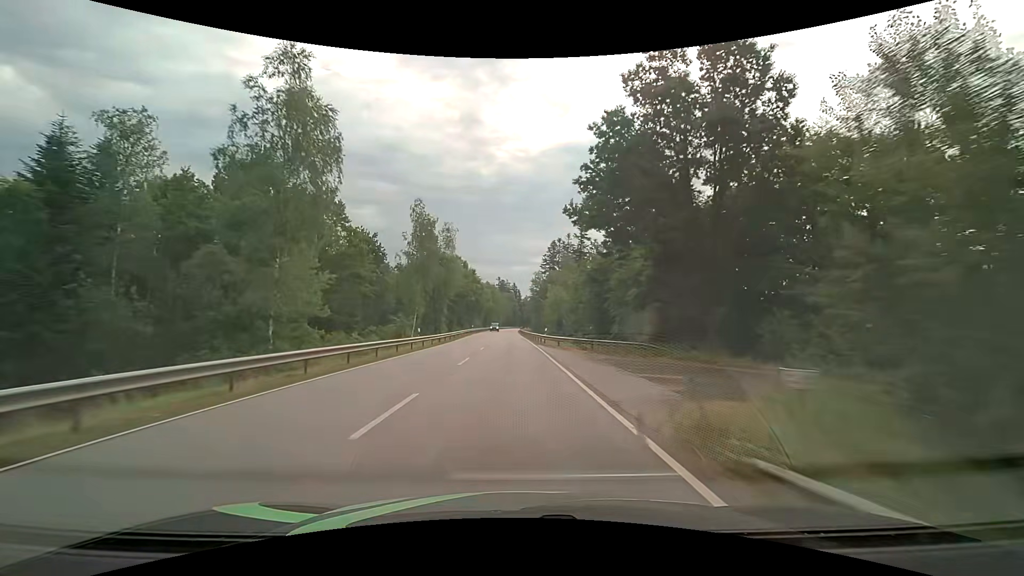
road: secondary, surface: asphalt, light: Day
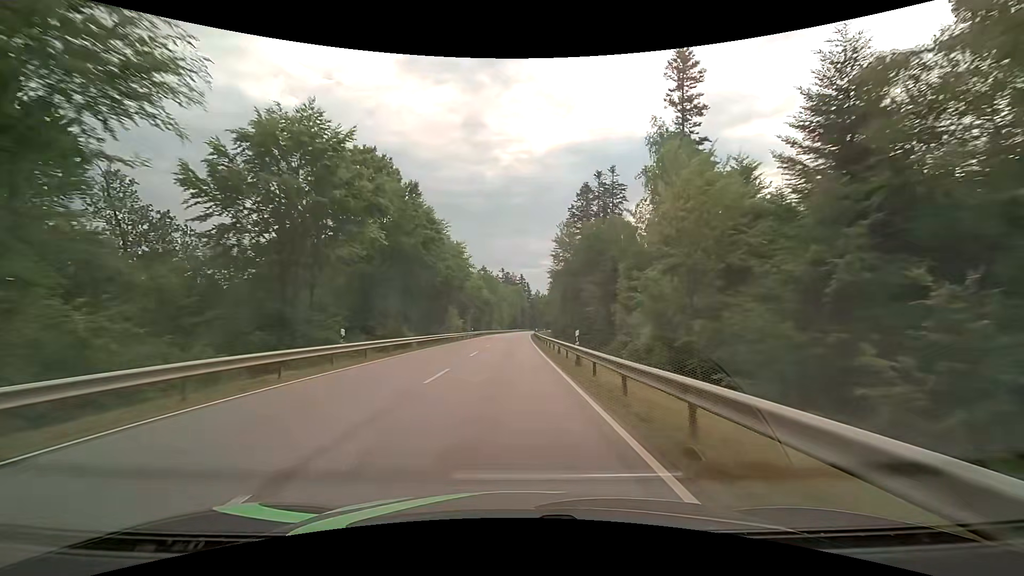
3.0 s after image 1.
(-0.6, +65.8) m; -1°
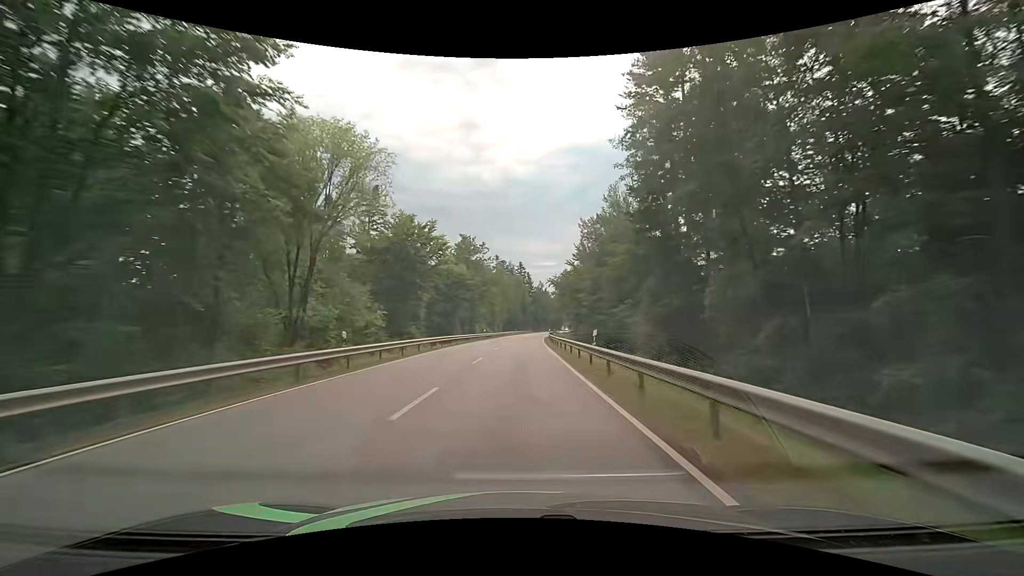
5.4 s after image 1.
(-0.3, +52.2) m; 0°
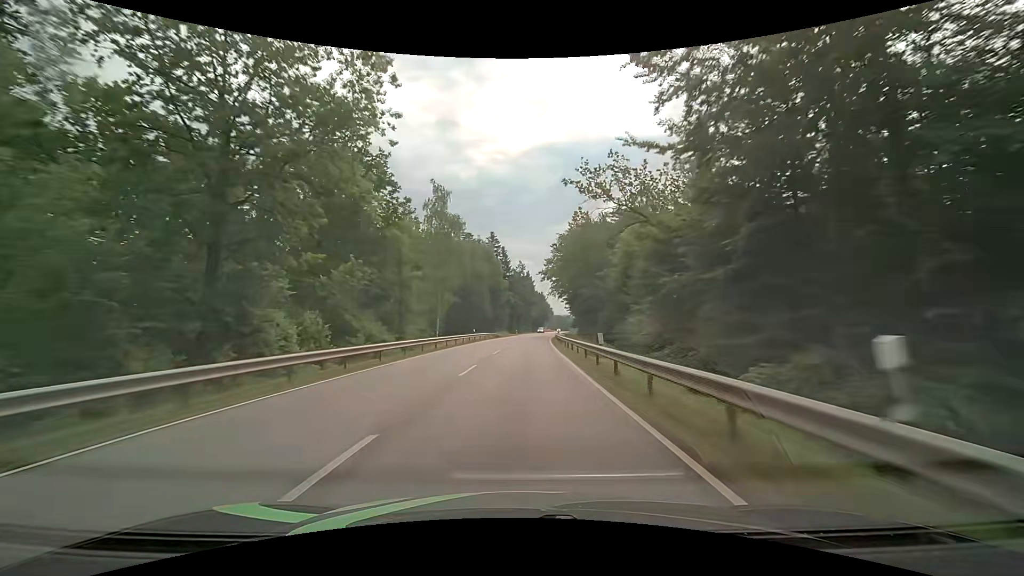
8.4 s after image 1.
(+1.8, +64.8) m; +3°
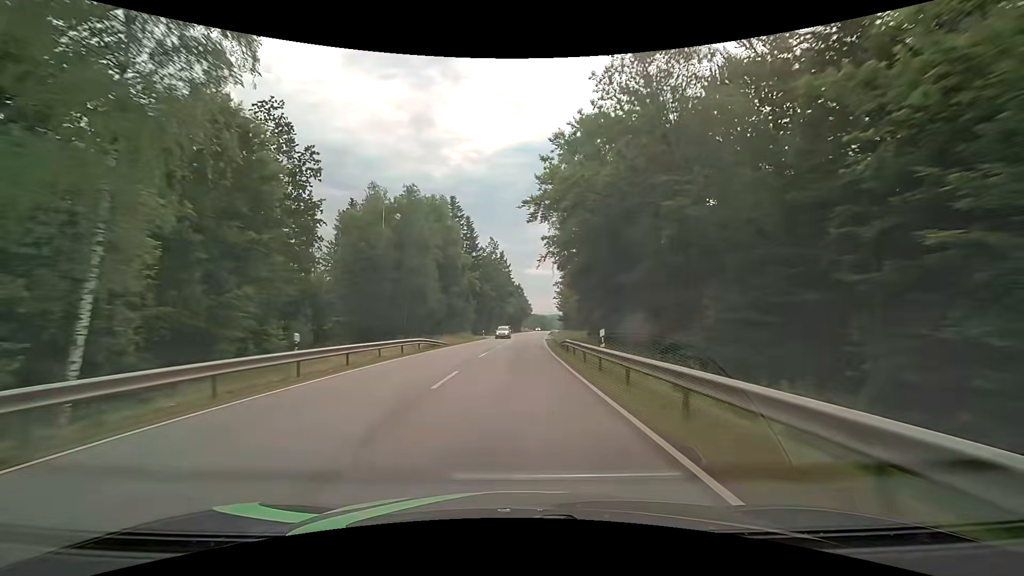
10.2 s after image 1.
(+0.8, +38.8) m; +3°
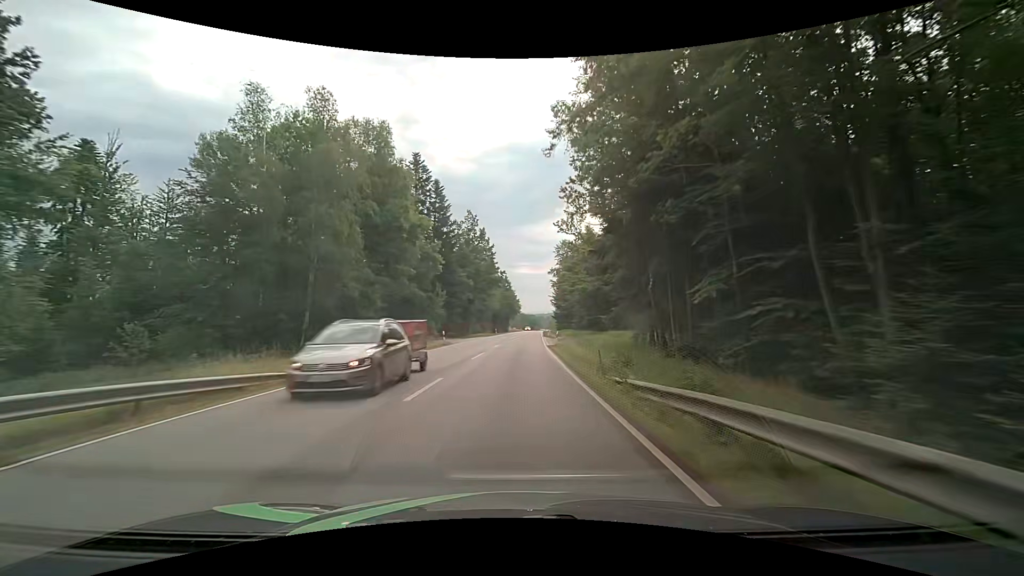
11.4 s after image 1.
(+0.2, +25.9) m; +1°
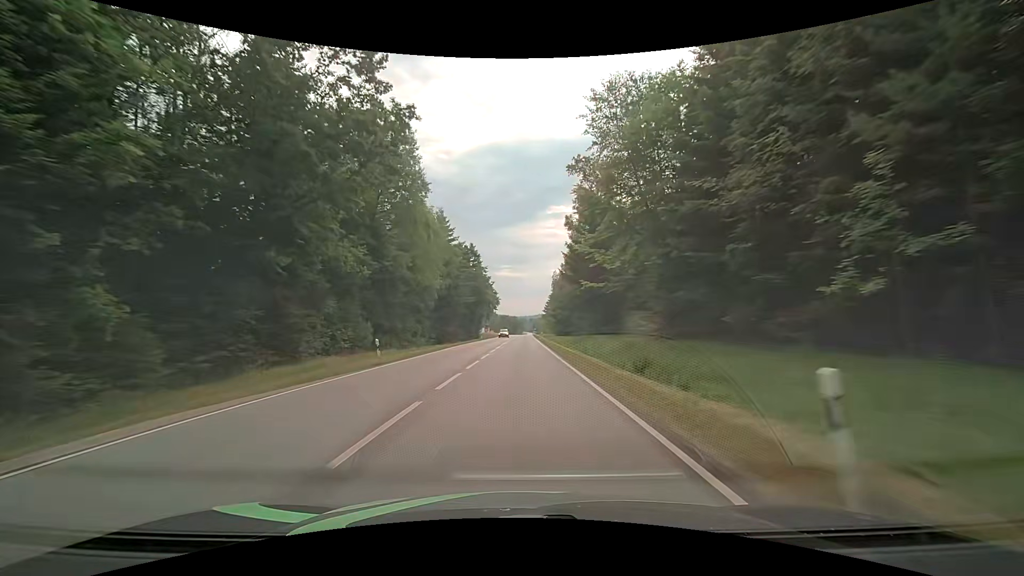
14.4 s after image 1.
(+2.0, +64.7) m; +2°
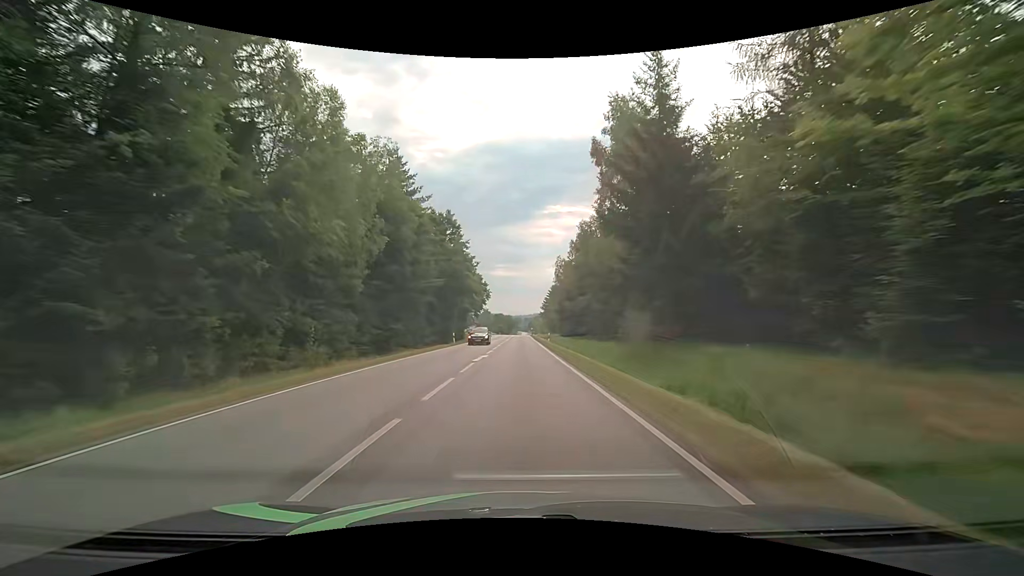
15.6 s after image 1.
(+0.2, +25.9) m; 0°
(0, +10) (0, +20) (0, +30) (+1, +40) (+1, +50) (+1, +60) (+1, +70) (+1, +80) (+2, +90) (+2, +100) m
